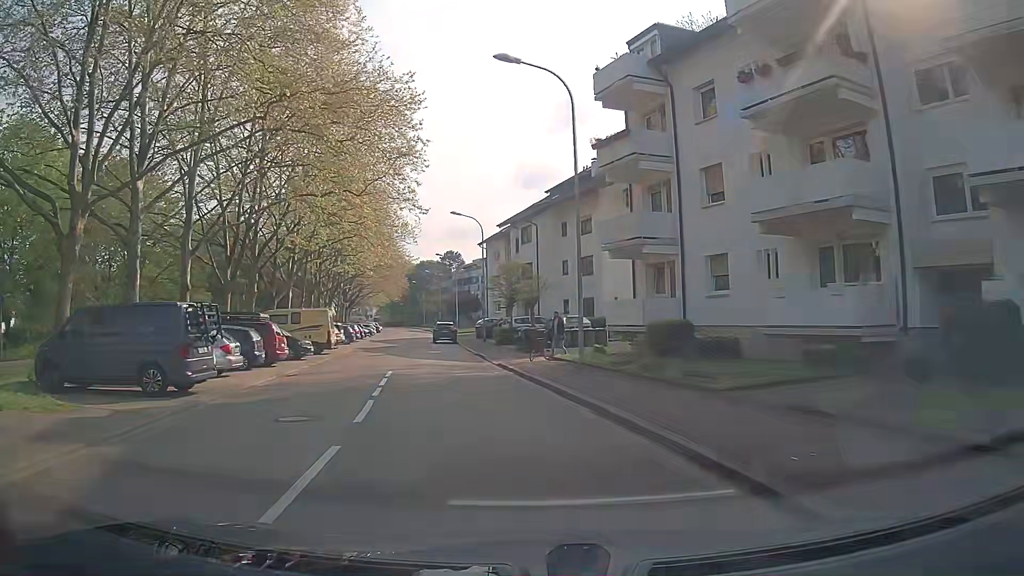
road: residential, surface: asphalt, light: Day
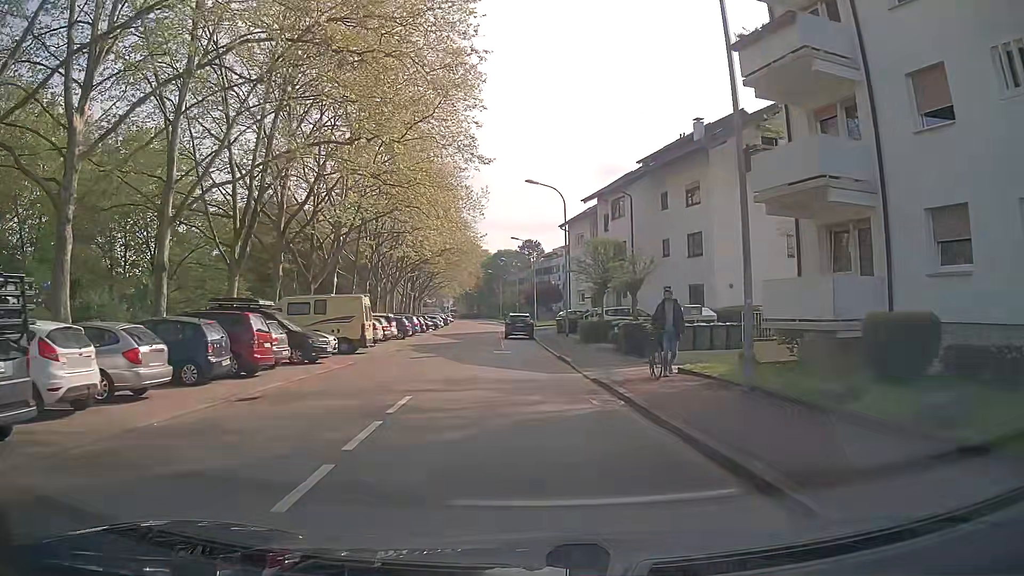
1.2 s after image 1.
(-0.6, +8.8) m; -7°
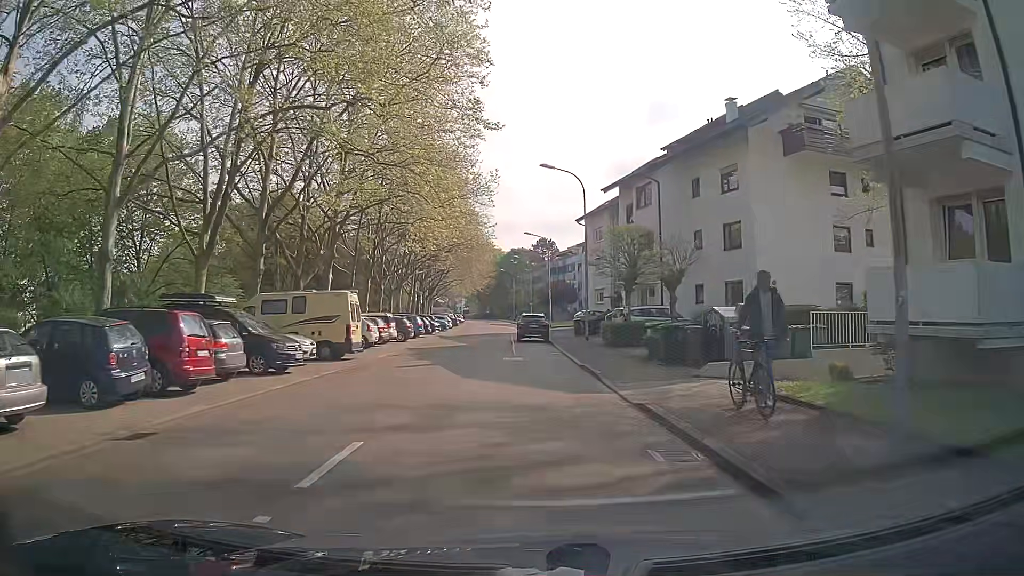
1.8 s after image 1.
(-0.1, +4.4) m; -2°
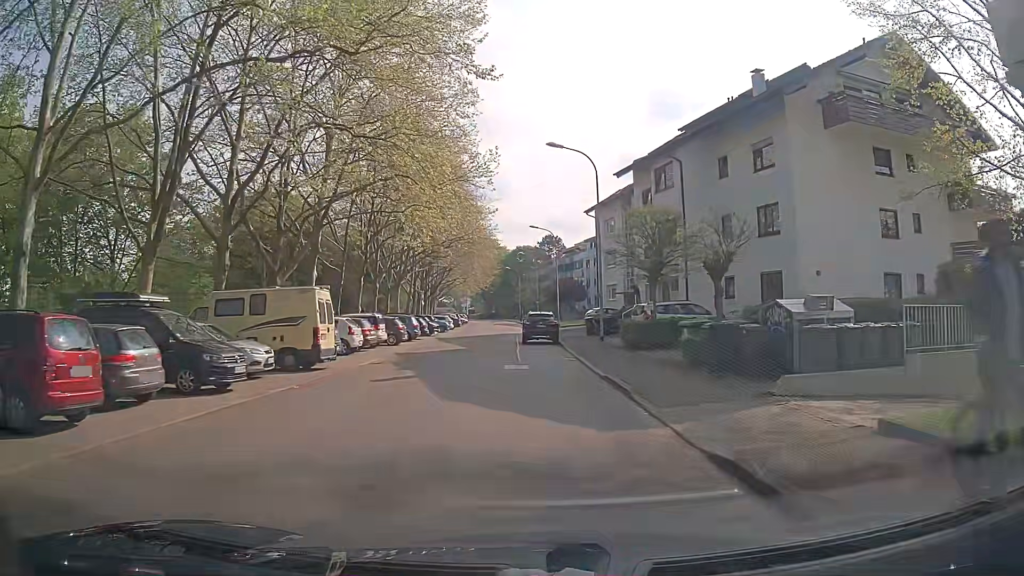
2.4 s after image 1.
(0.0, +4.3) m; +1°
